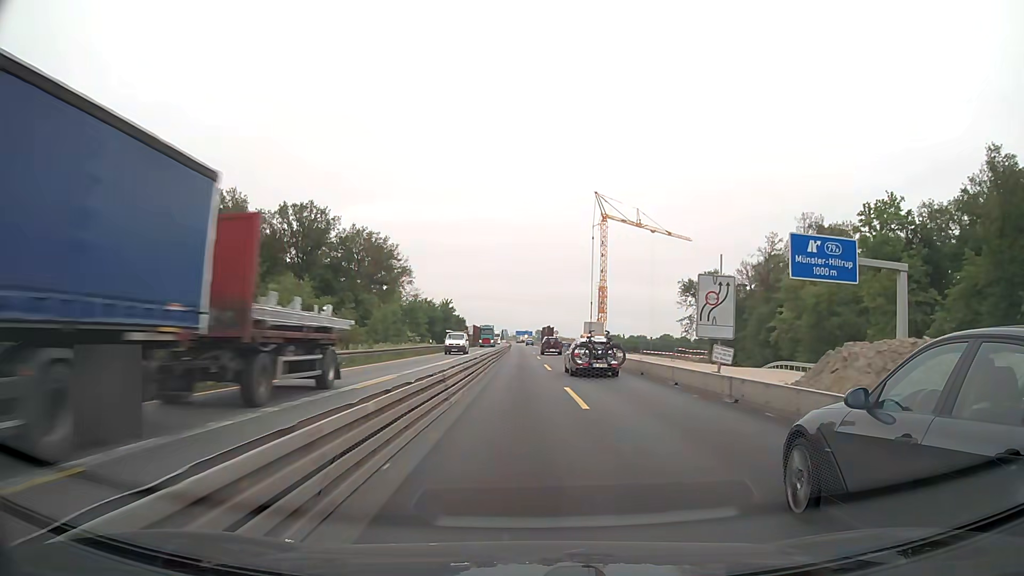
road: motorway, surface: concrete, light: Day
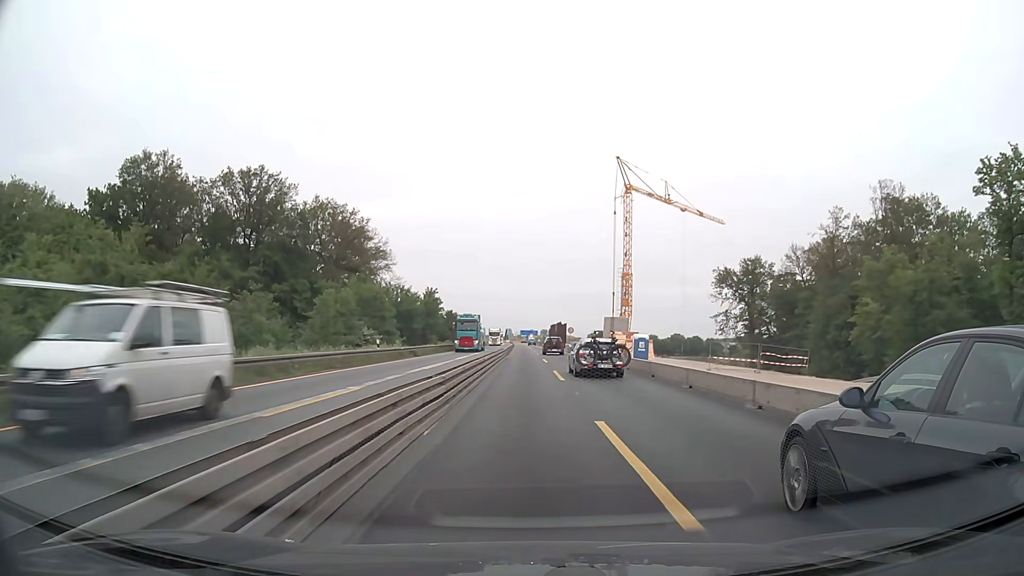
(-0.1, +25.5) m; 0°
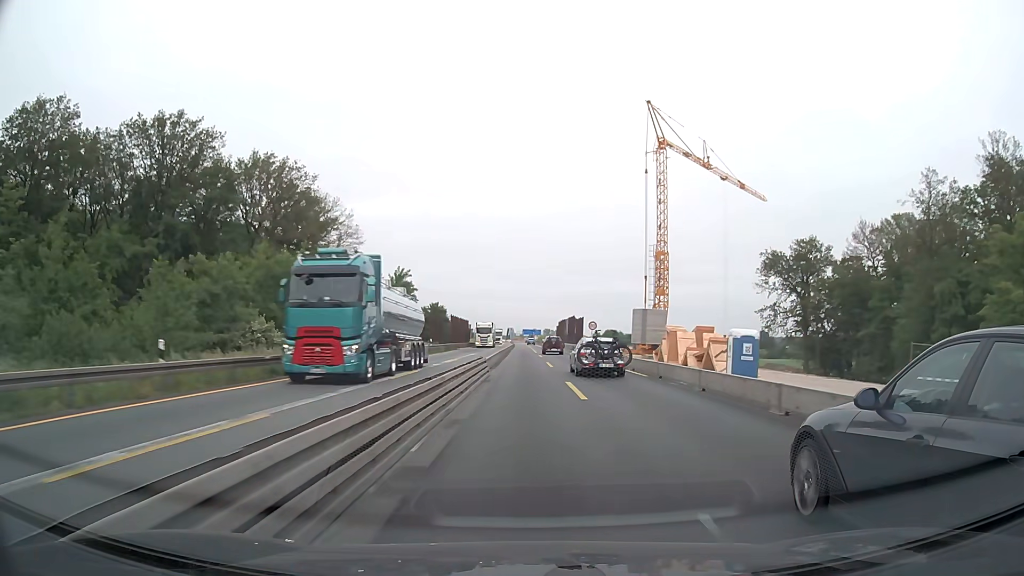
(0.0, +25.5) m; 0°
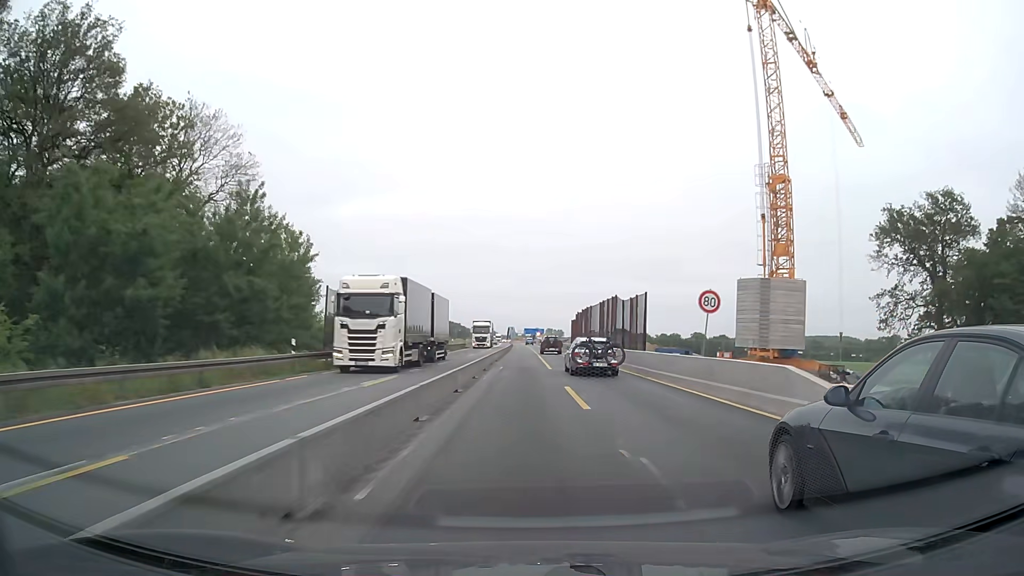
(0.0, +38.2) m; 0°
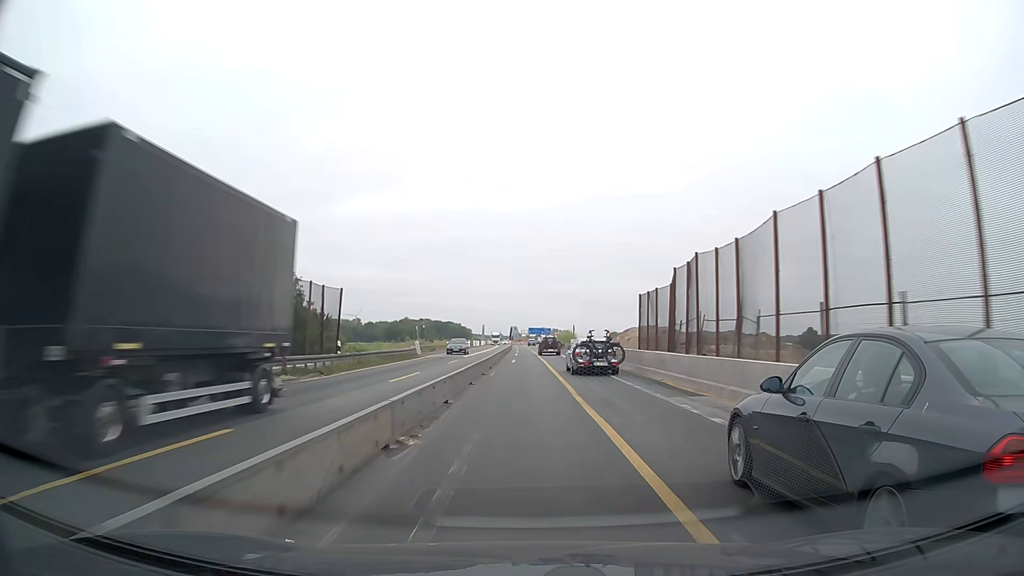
(-0.2, +50.9) m; 0°
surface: asphalt
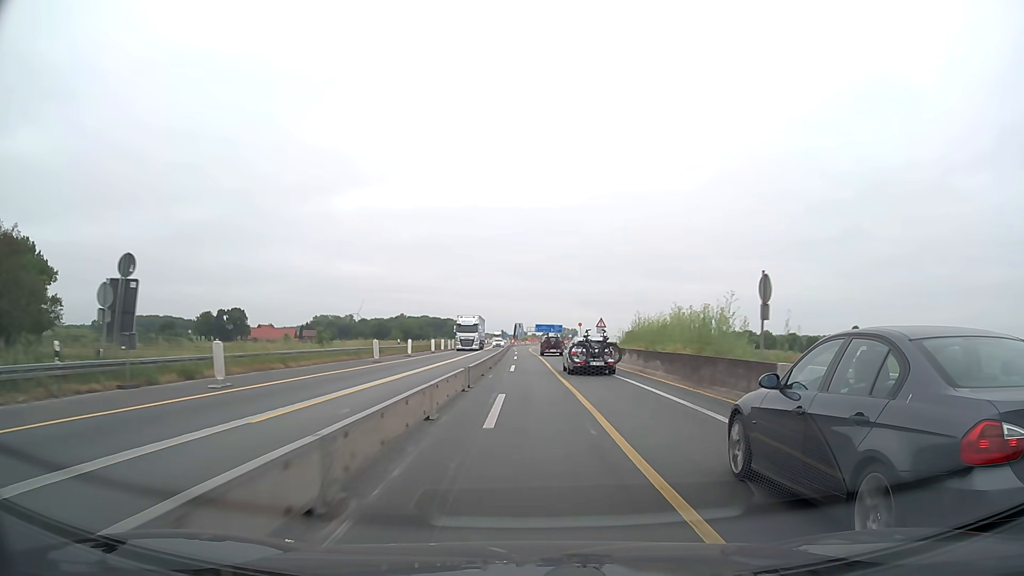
(-0.4, +63.5) m; -1°
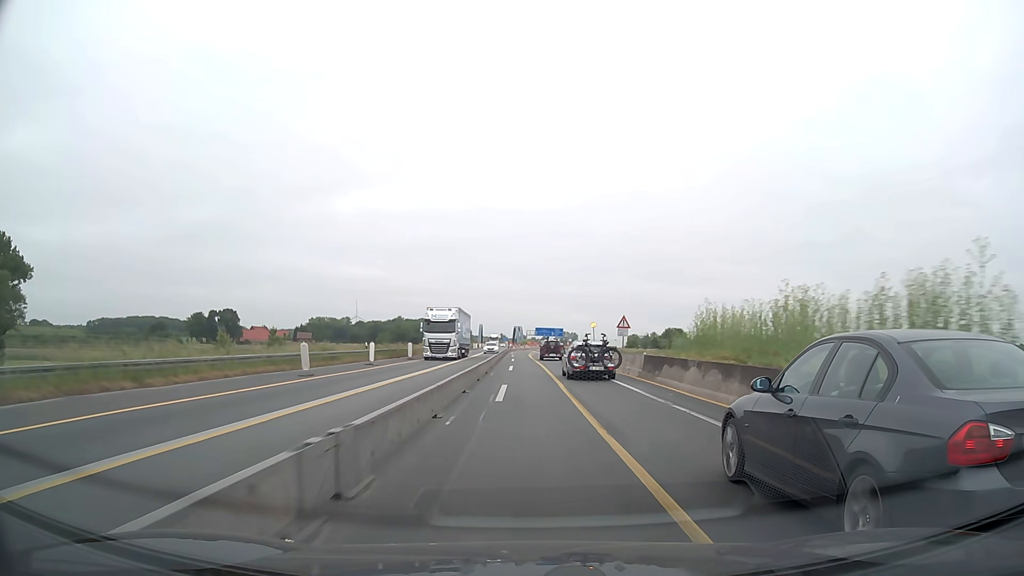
(0.0, +12.7) m; 0°
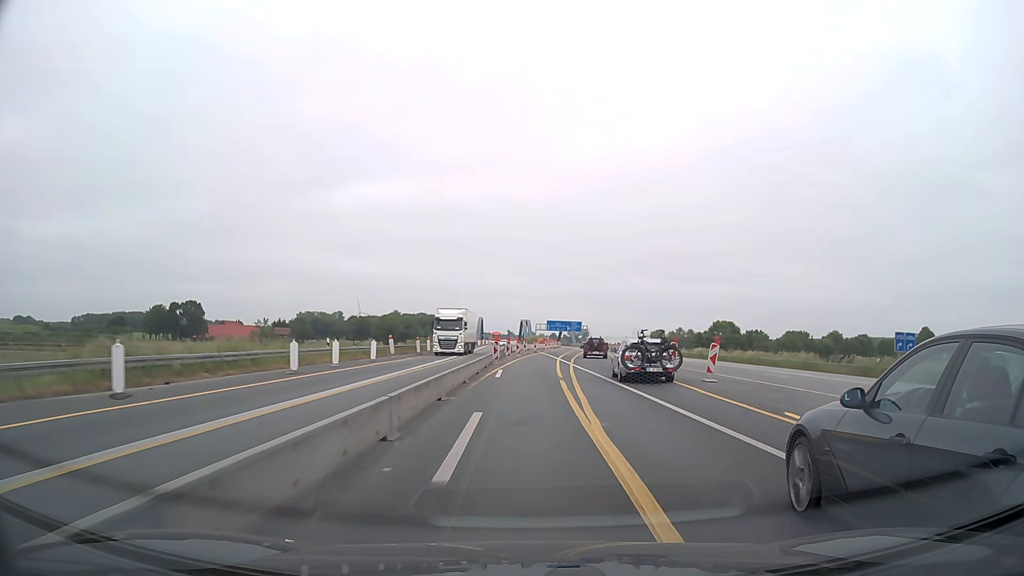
(-0.4, +63.5) m; -1°
(0, +10) (0, +20) (0, +30) (+1, +40) (+1, +50) (+2, +60) (+3, +70) (+4, +80) (+5, +90) (+6, +100) m
